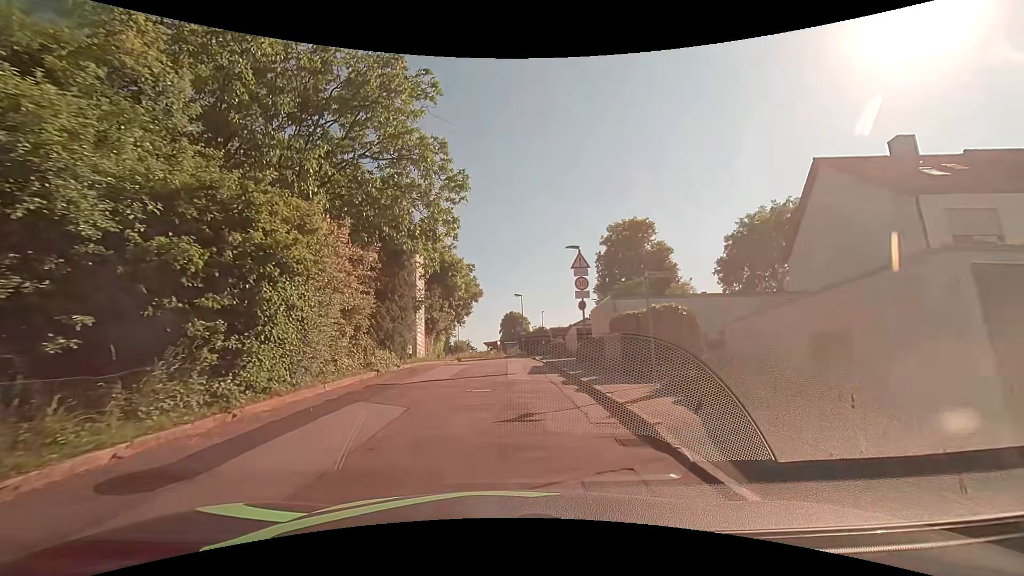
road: unclassified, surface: asphalt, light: Day
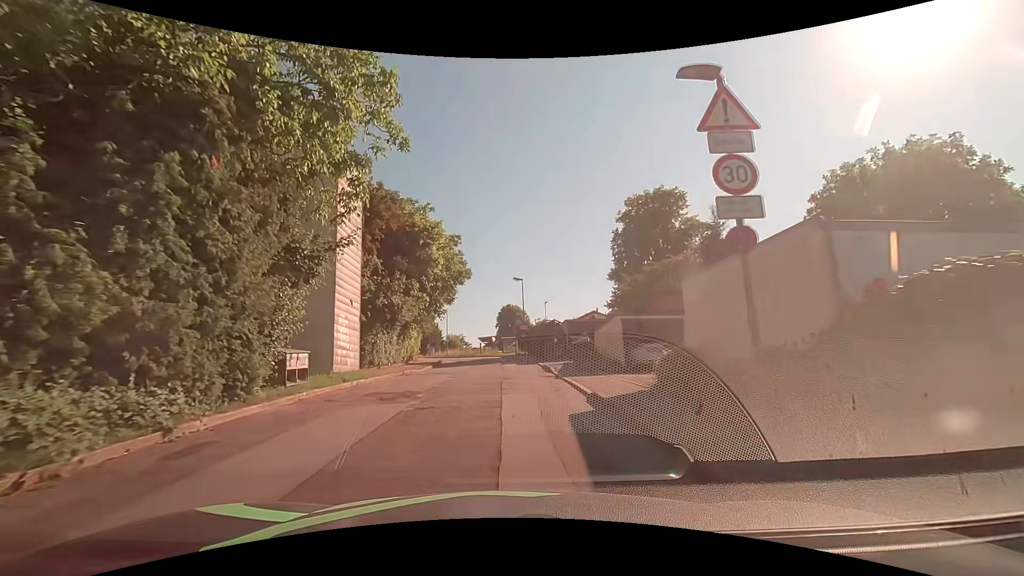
(0.0, +14.4) m; -1°
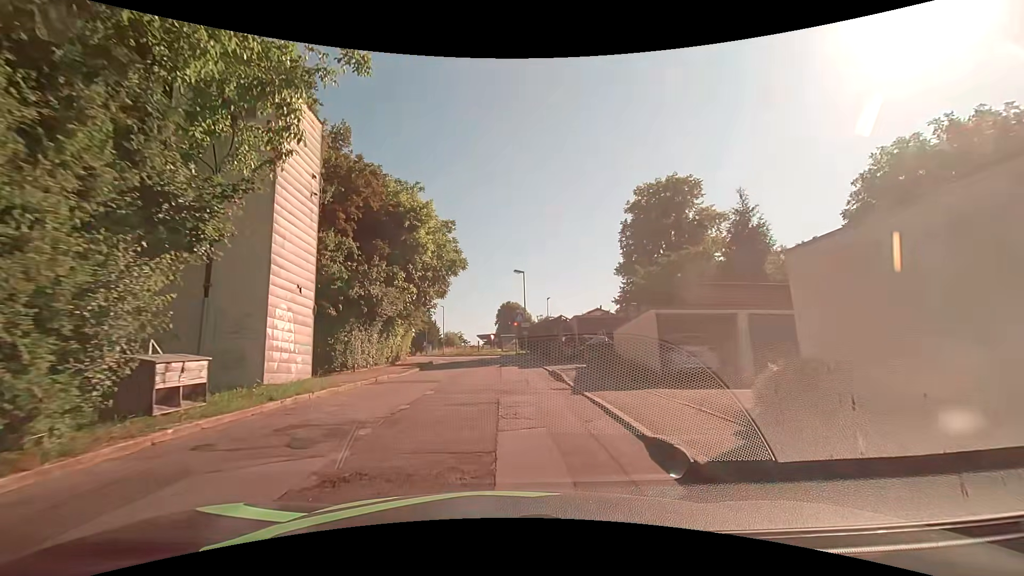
(+0.1, +4.7) m; +1°
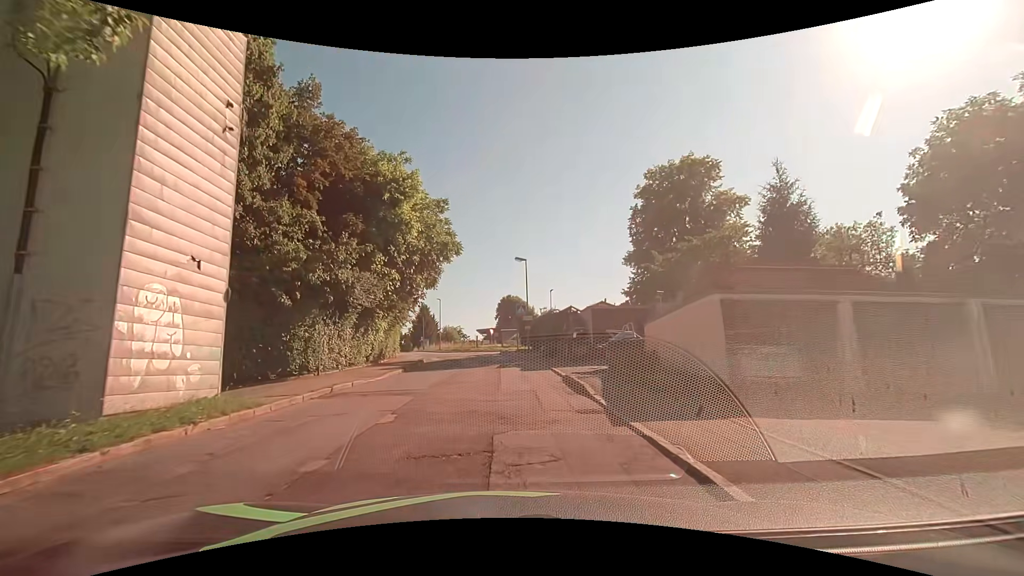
(0.0, +4.7) m; 0°
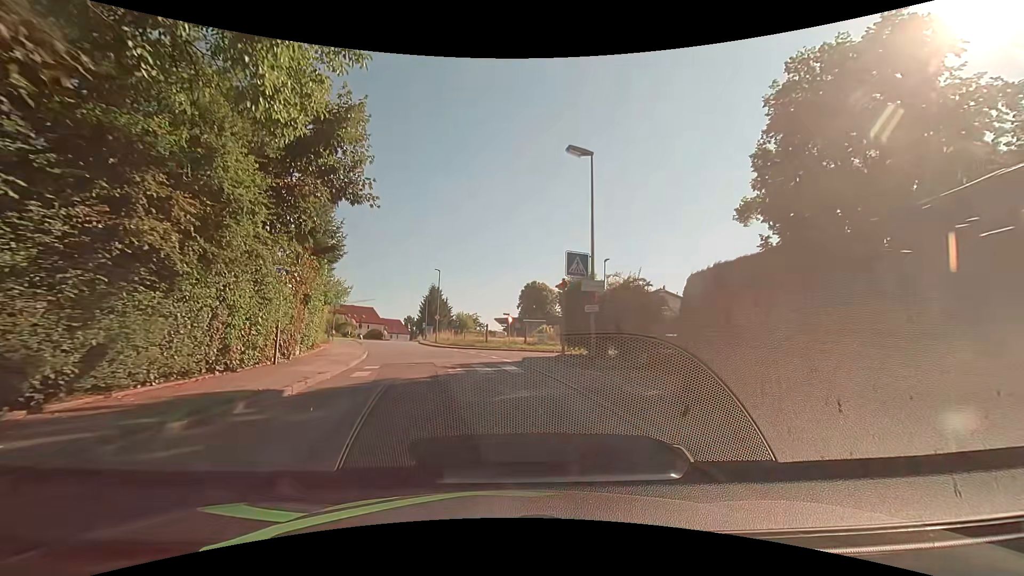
(-0.3, +24.4) m; -2°
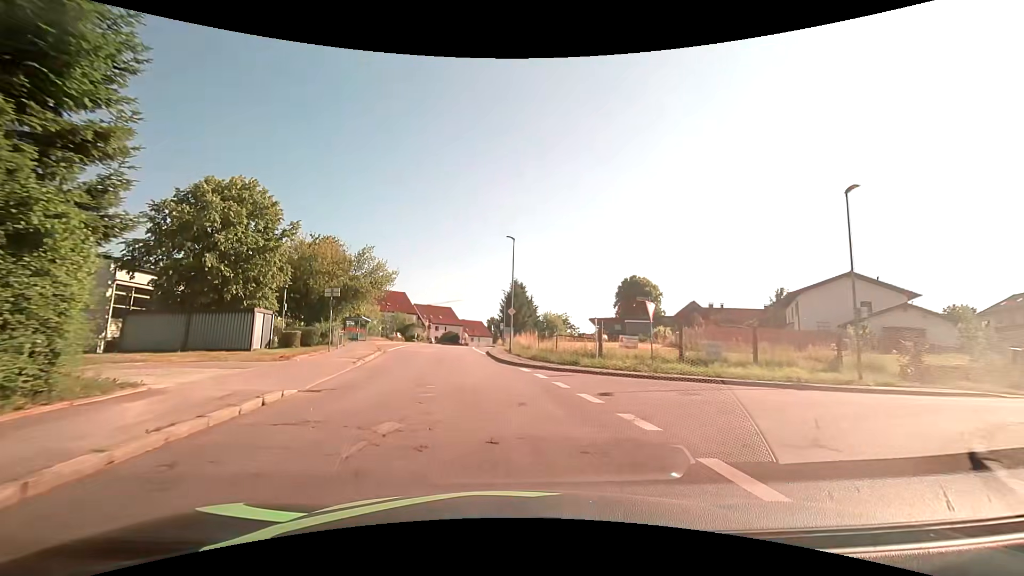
(-1.7, +21.3) m; -10°
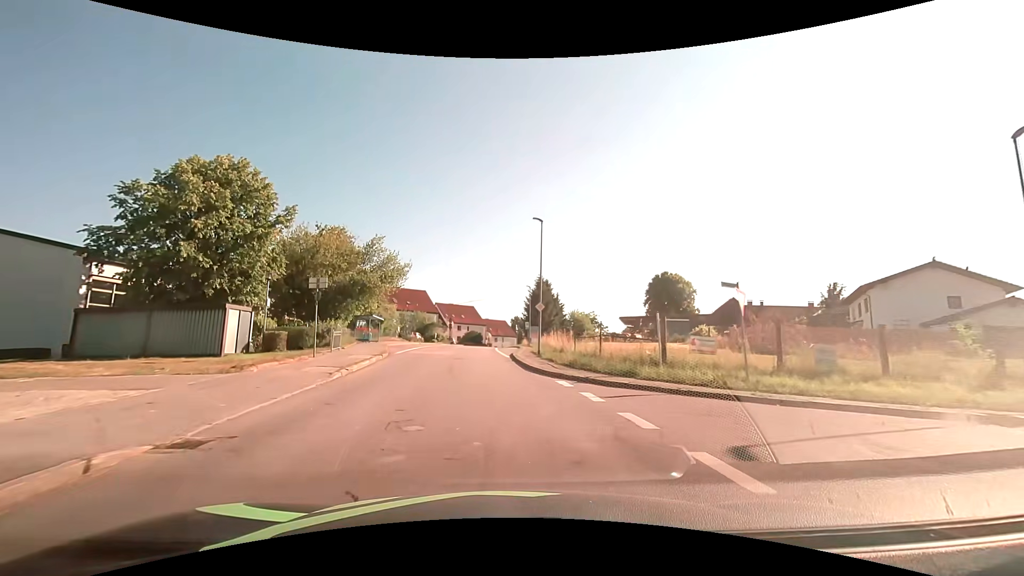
(-0.2, +5.6) m; -3°
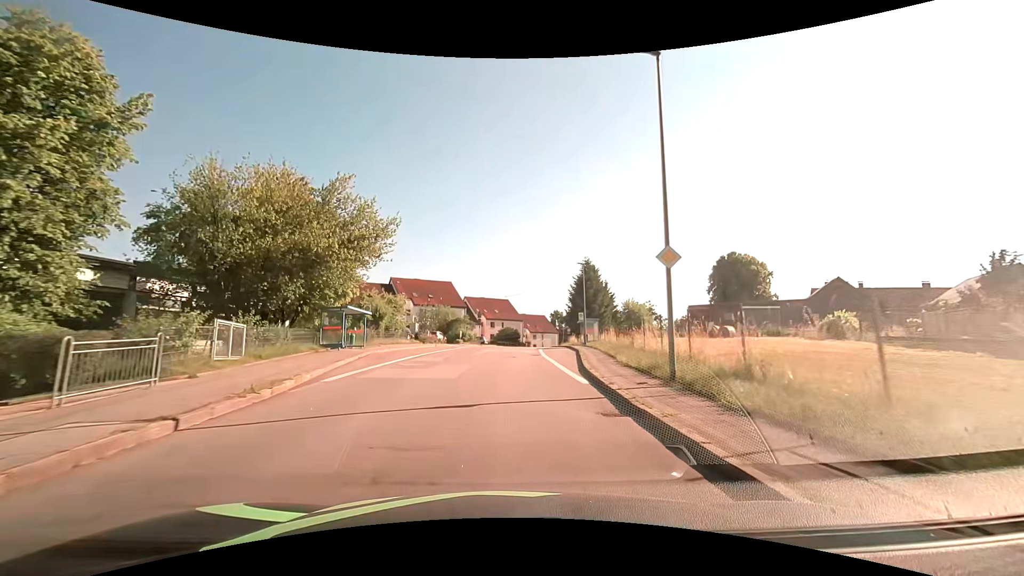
(-1.0, +17.8) m; -4°
(0, +10) (0, +20) (0, +30) (+1, +40) (+1, +50) (+2, +60) (+3, +70) (+5, +80) (+7, +90) (+9, +99) m
